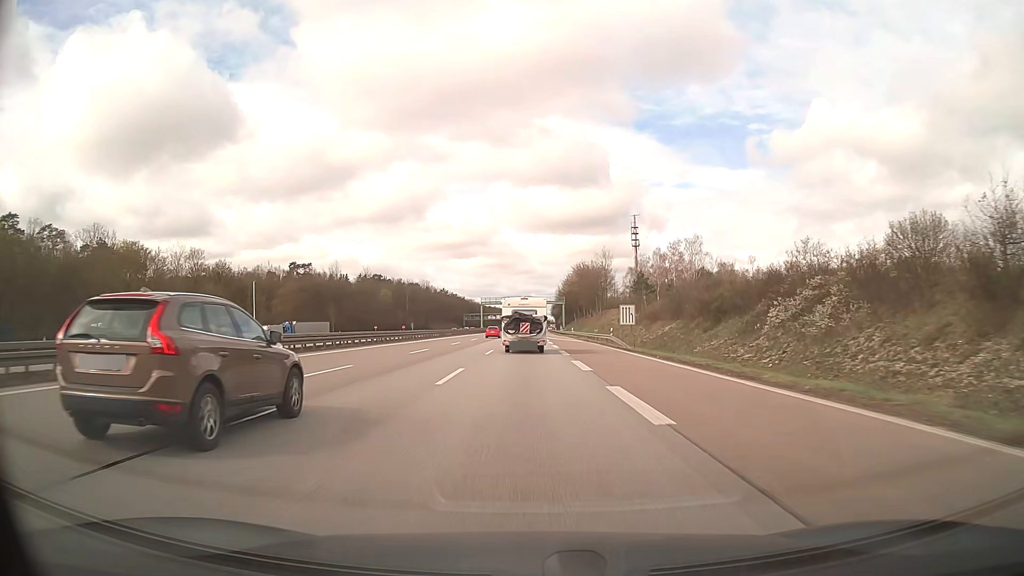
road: motorway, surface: asphalt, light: Day
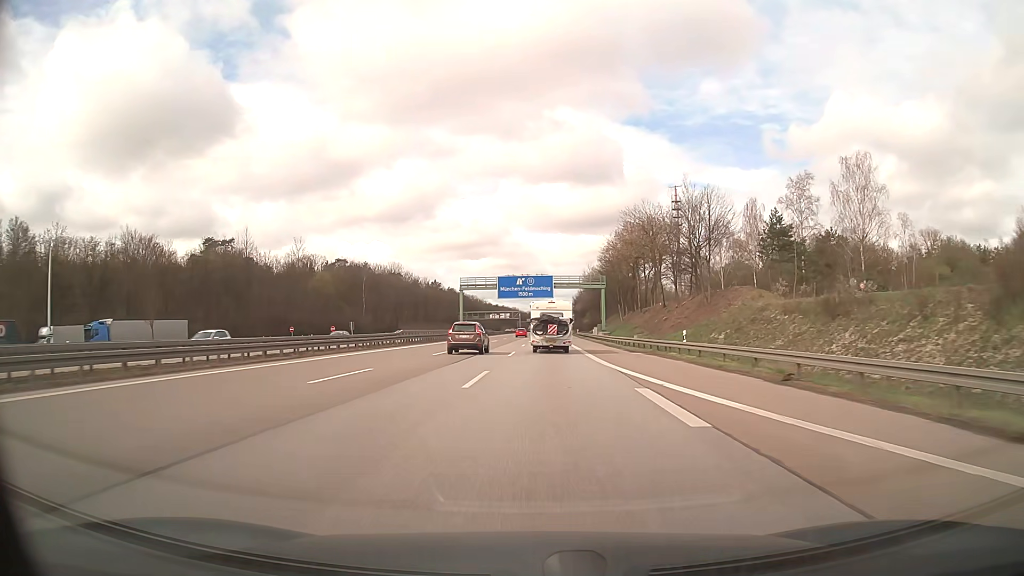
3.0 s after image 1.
(-0.2, +72.5) m; -1°
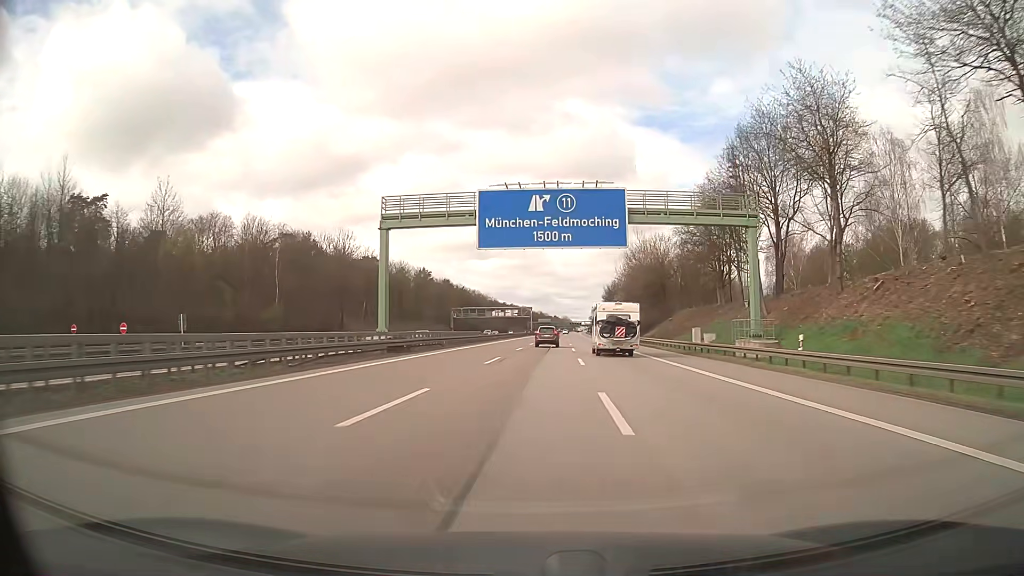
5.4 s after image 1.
(-1.3, +61.6) m; -1°
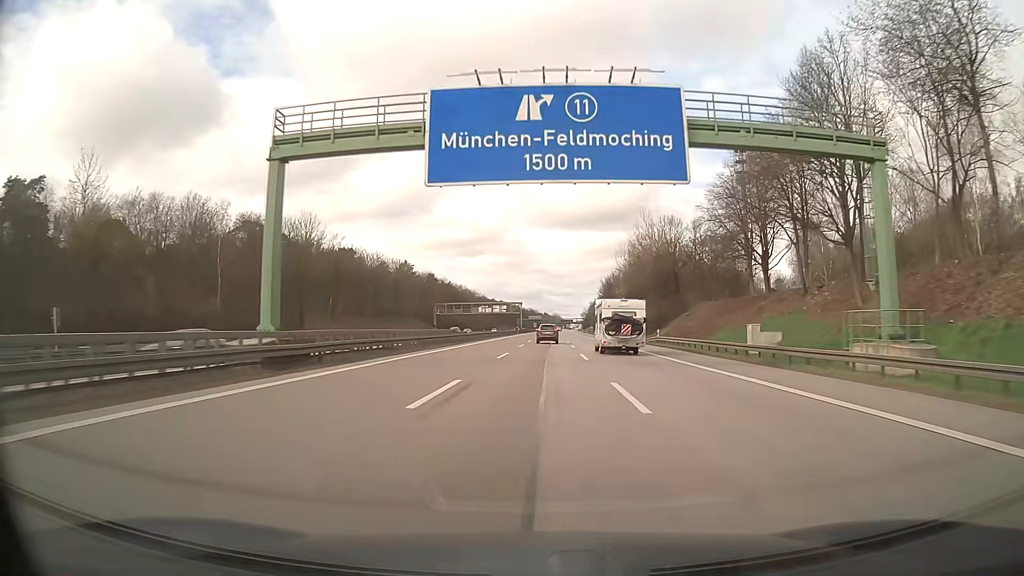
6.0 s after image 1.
(+0.1, +15.9) m; +1°
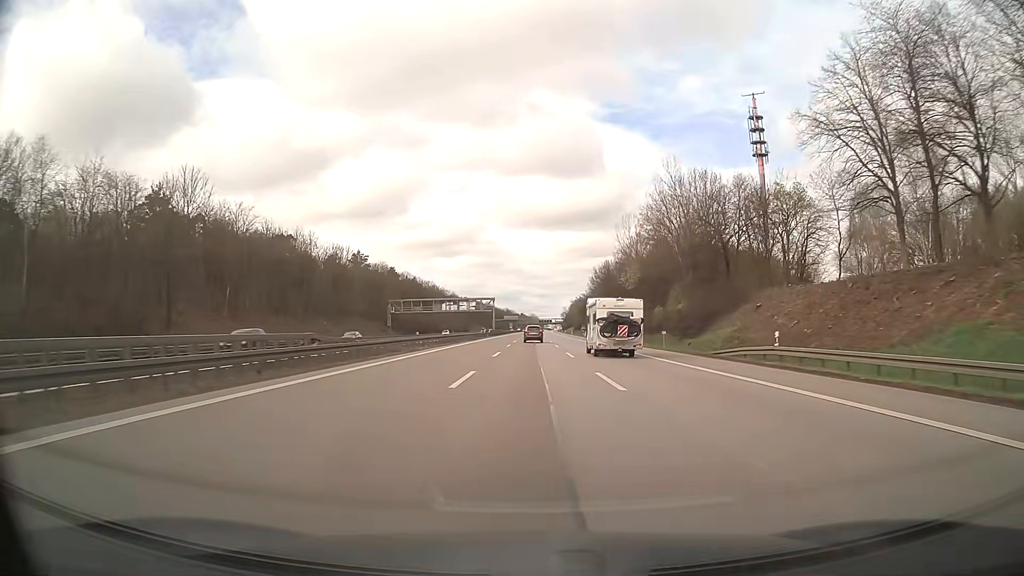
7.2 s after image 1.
(+0.6, +32.4) m; +2°
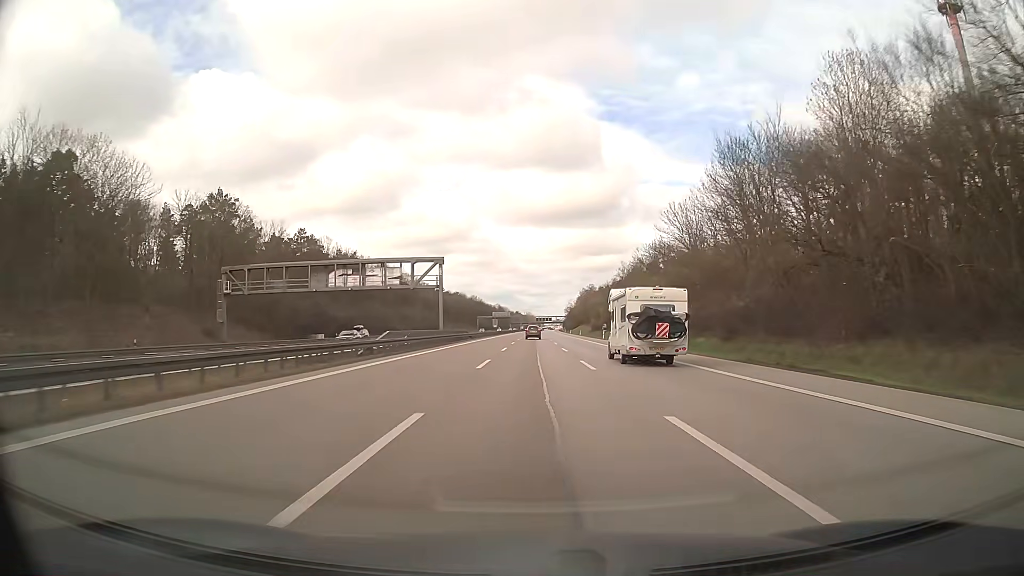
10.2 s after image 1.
(+0.3, +83.0) m; 0°
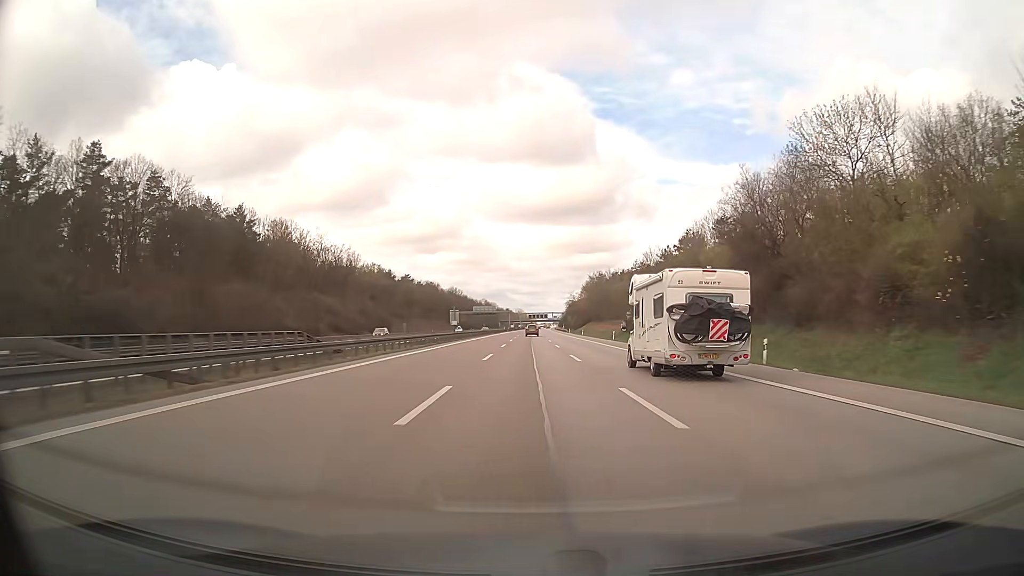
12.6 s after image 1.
(+0.5, +67.4) m; +1°
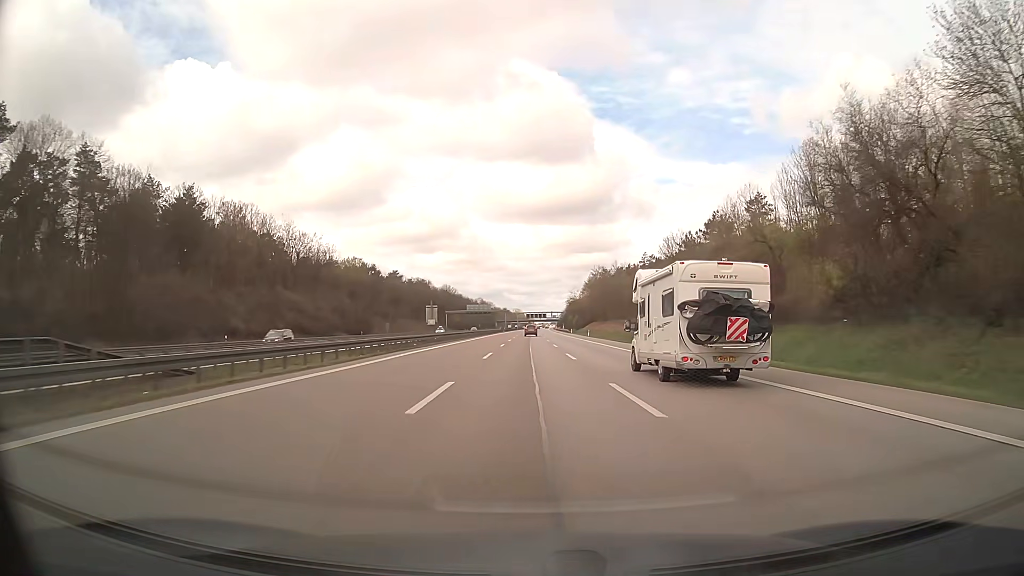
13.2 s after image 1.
(+0.1, +16.8) m; 0°
(0, +10) (0, +20) (0, +30) (0, +40) (0, +50) (0, +60) (0, +70) (0, +80) (0, +90) (0, +100) m
